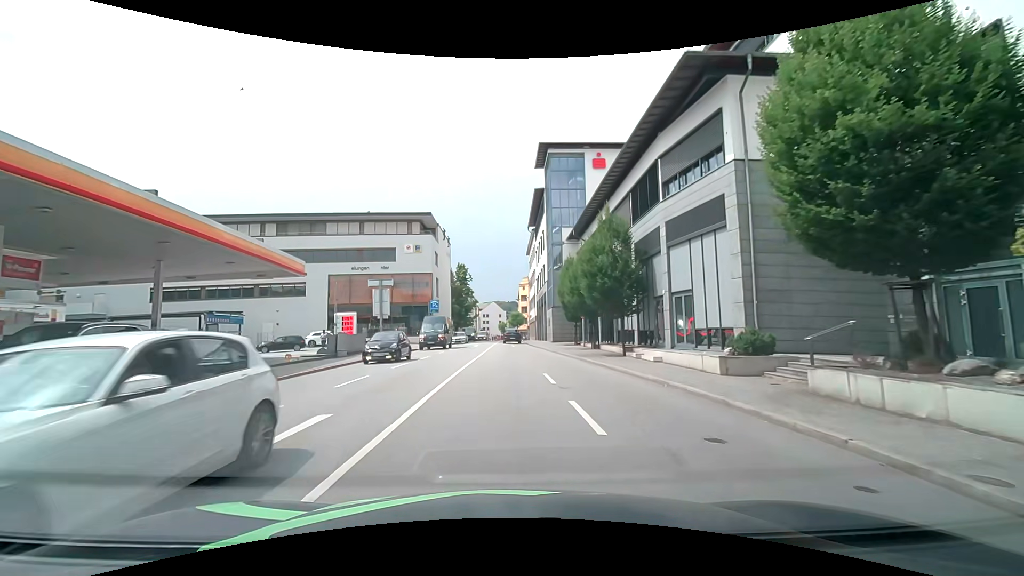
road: primary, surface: asphalt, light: Day
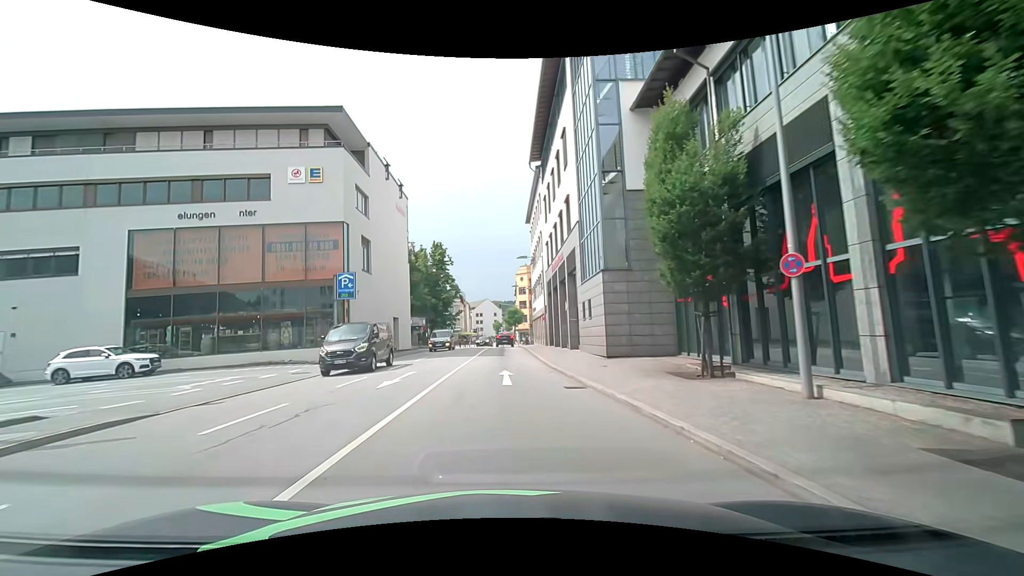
(+0.5, +29.0) m; +1°
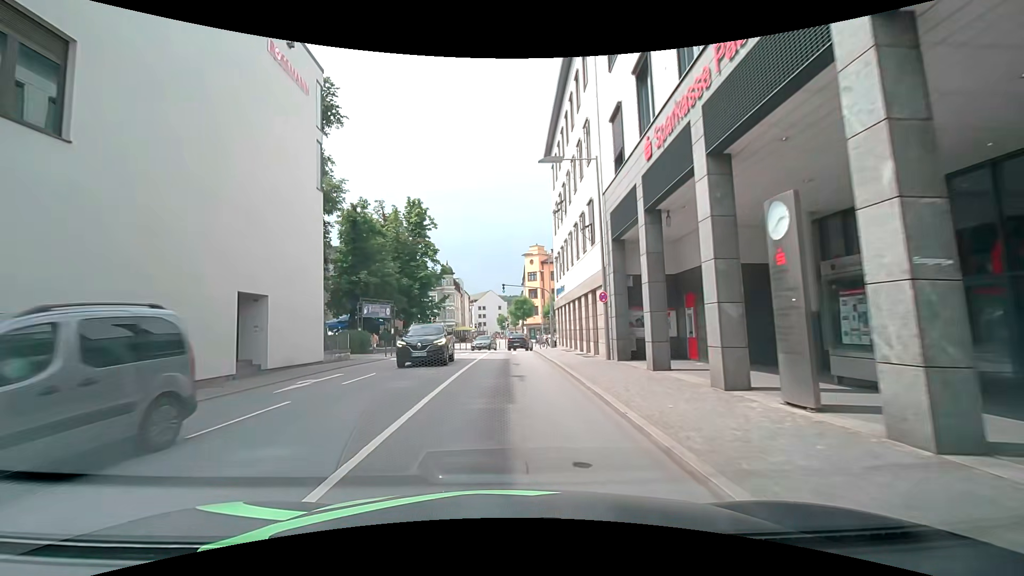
(-0.3, +24.9) m; -1°
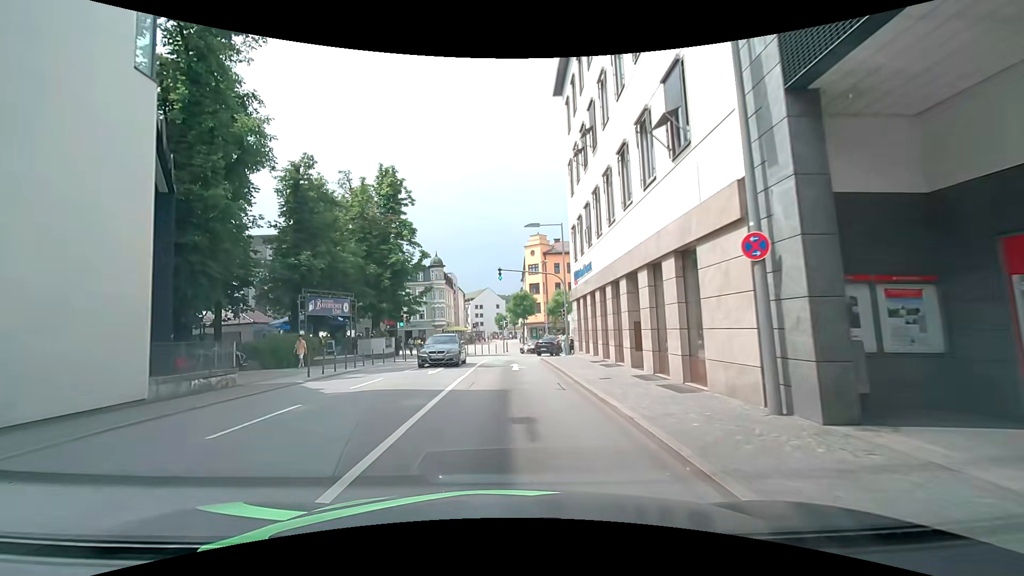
(+0.1, +11.8) m; 0°
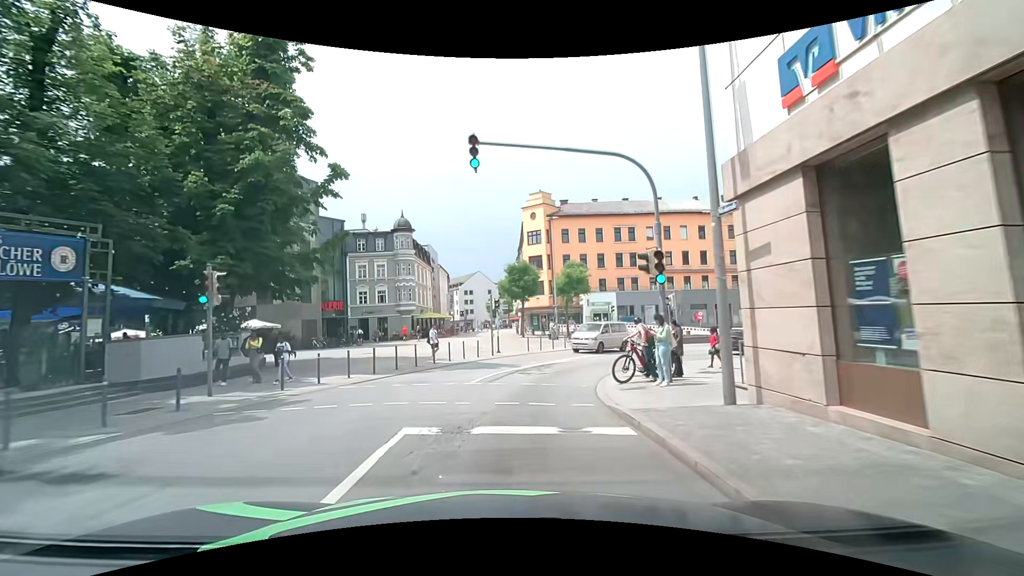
(0.0, +22.1) m; -1°
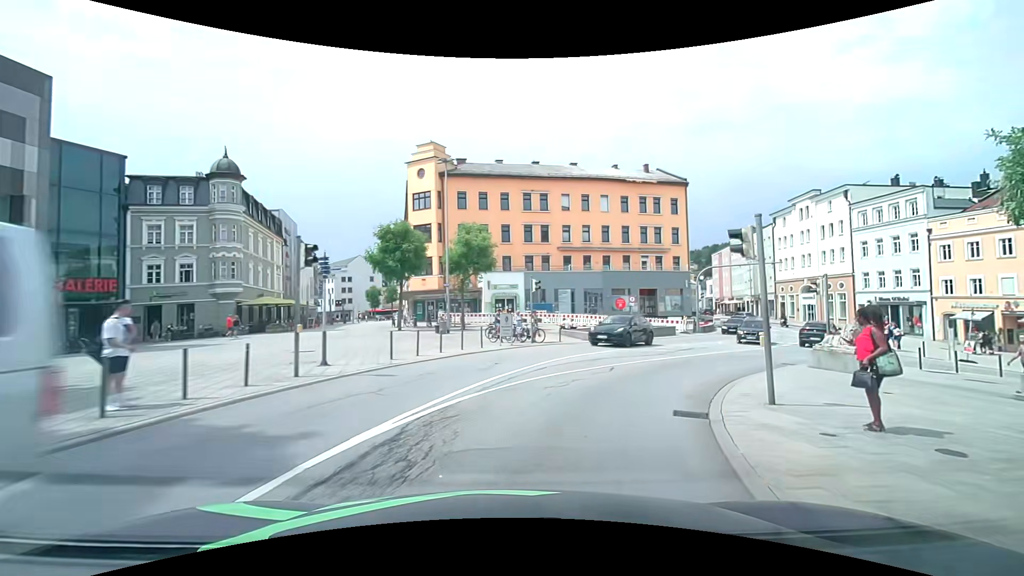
(+1.2, +15.1) m; +12°
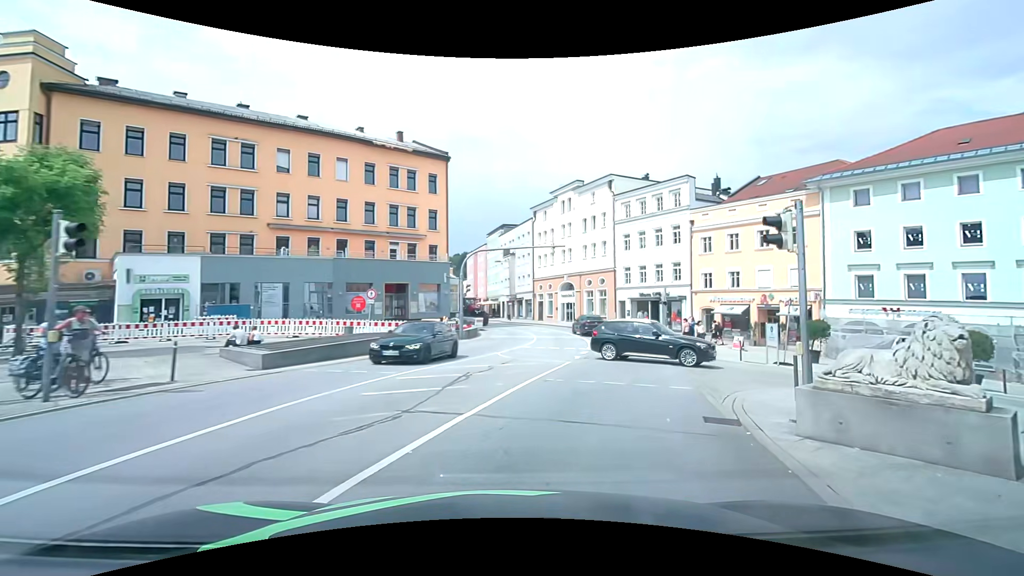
(+3.7, +13.5) m; +30°
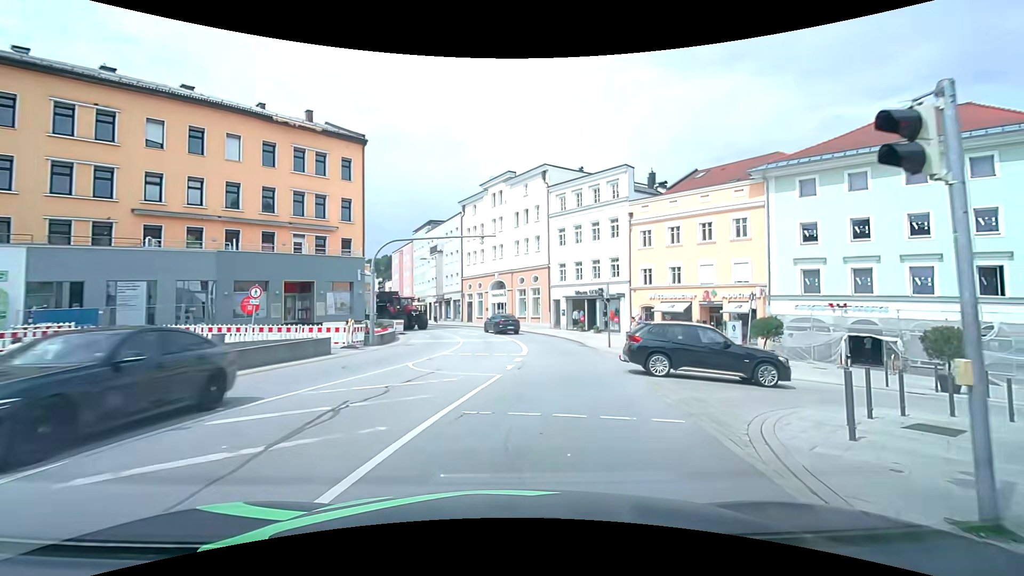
(+0.3, +4.3) m; +7°
(+1, +10) (+2, +20) (+2, +30) (+1, +40) (-3, +49) (-9, +57) (-15, +65) (-21, +73) (-28, +81) (-33, +89) m
